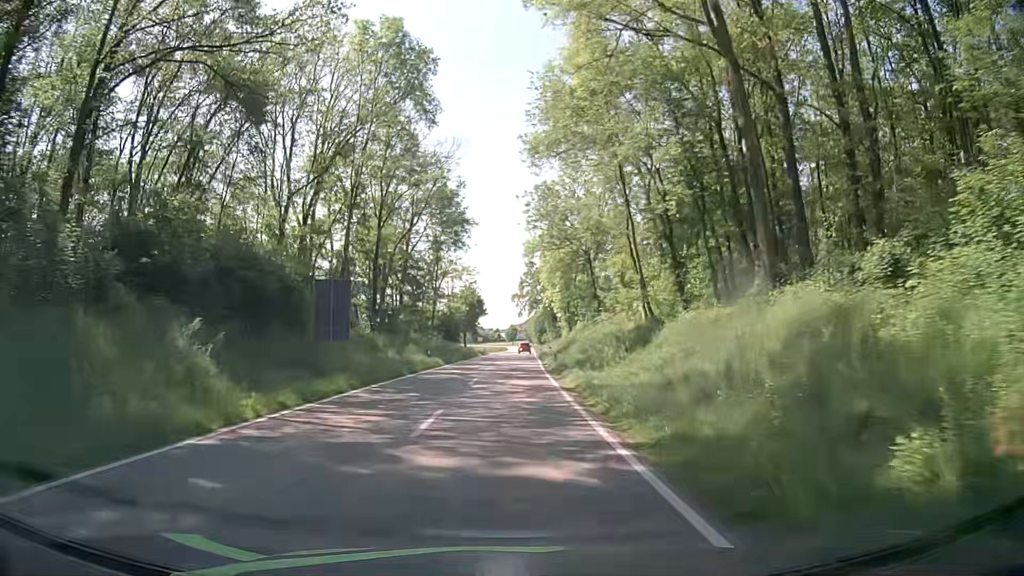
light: Day
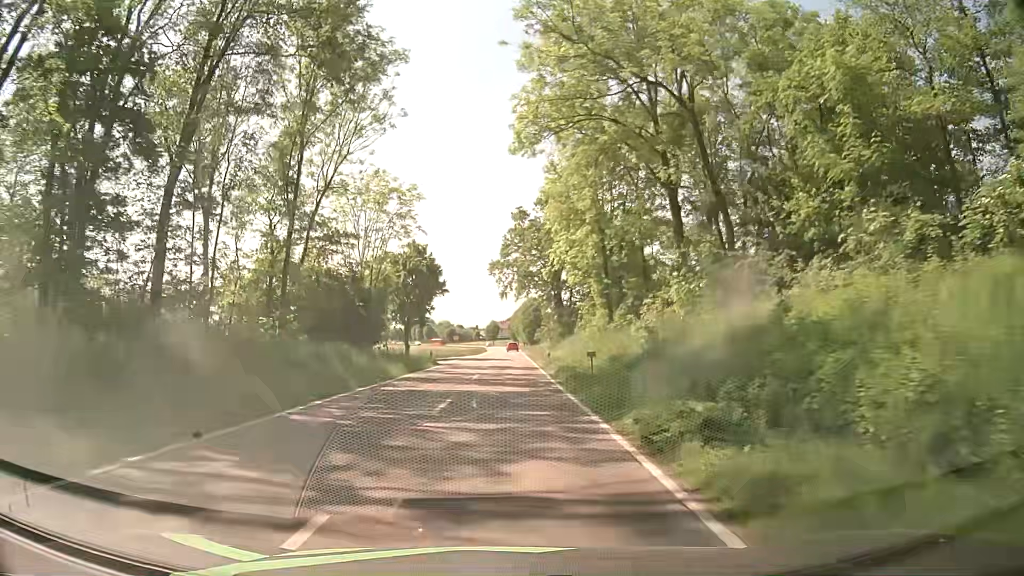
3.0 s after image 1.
(+1.3, +45.6) m; +2°
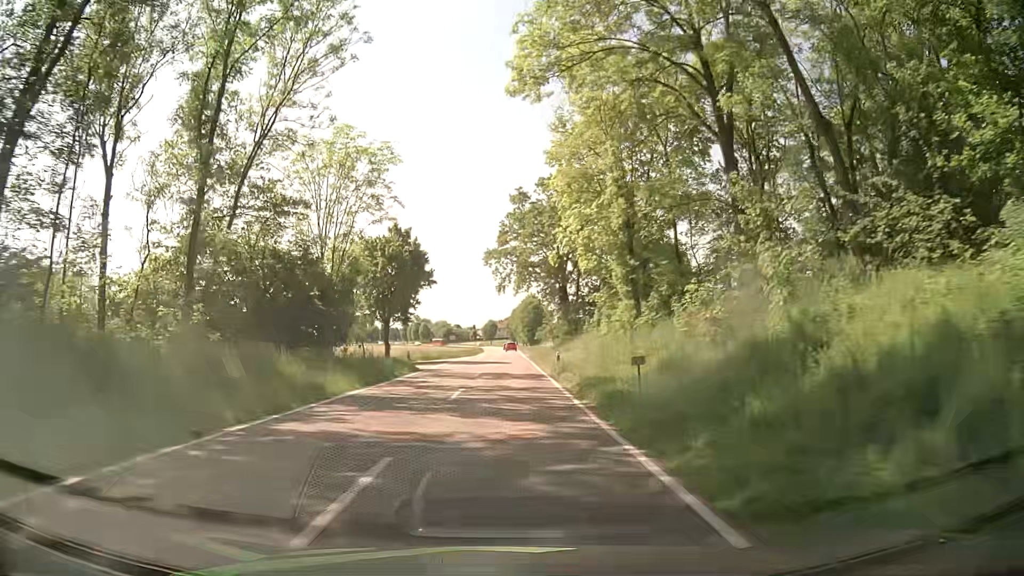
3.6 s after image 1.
(0.0, +9.1) m; 0°
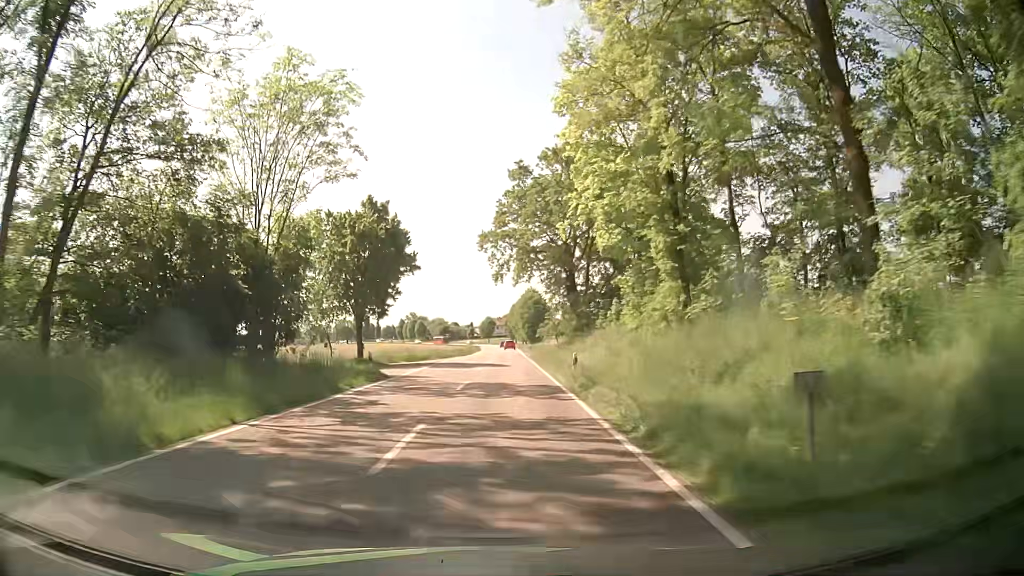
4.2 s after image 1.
(0.0, +9.1) m; 0°
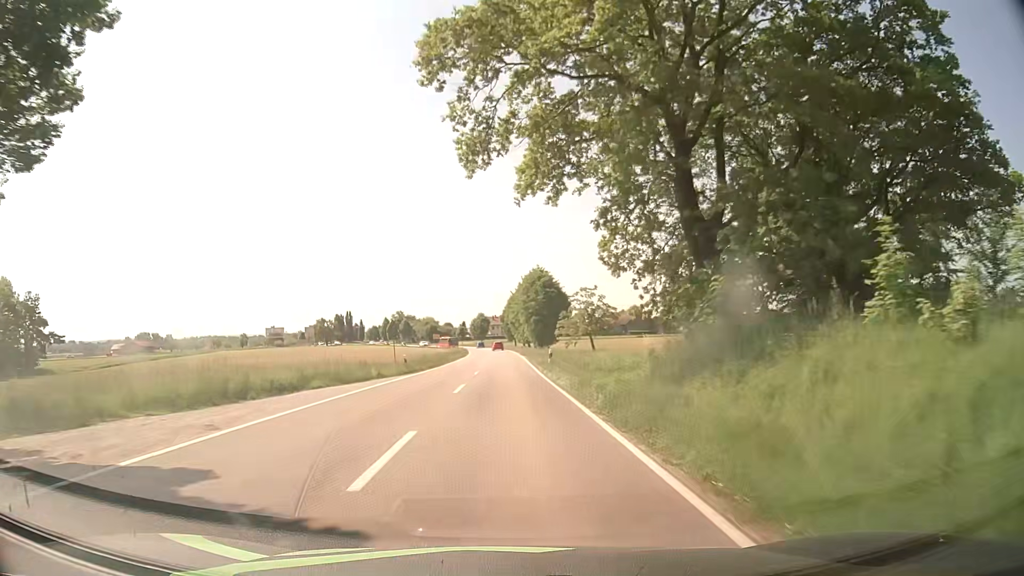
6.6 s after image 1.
(-0.2, +36.6) m; 0°
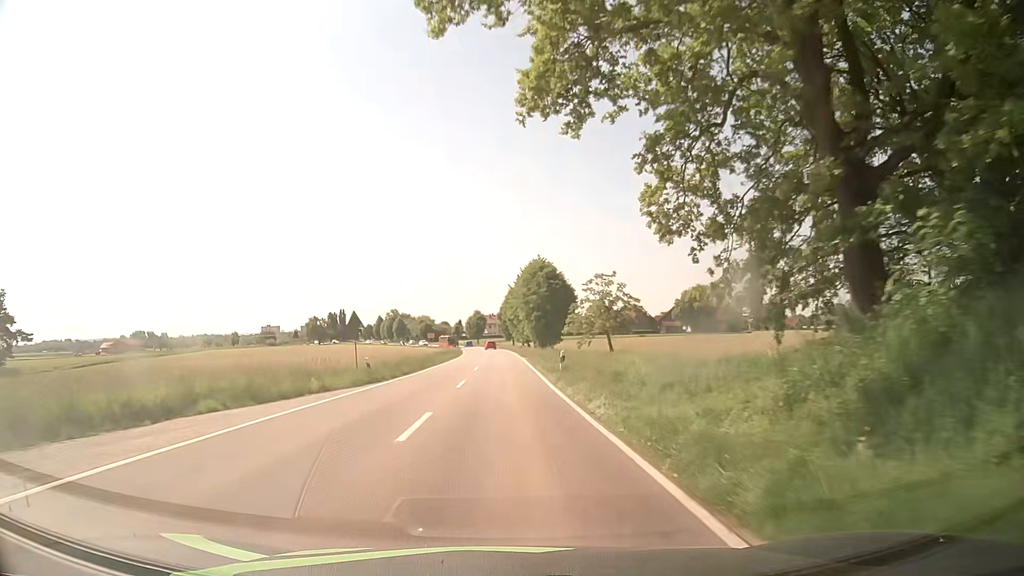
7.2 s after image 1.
(0.0, +9.1) m; 0°
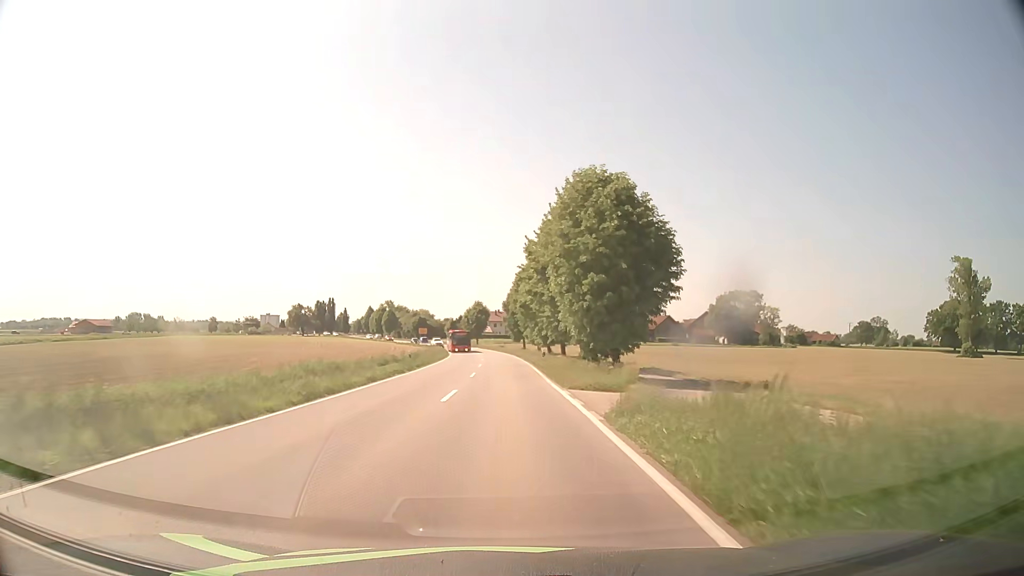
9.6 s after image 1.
(-0.3, +36.6) m; -1°
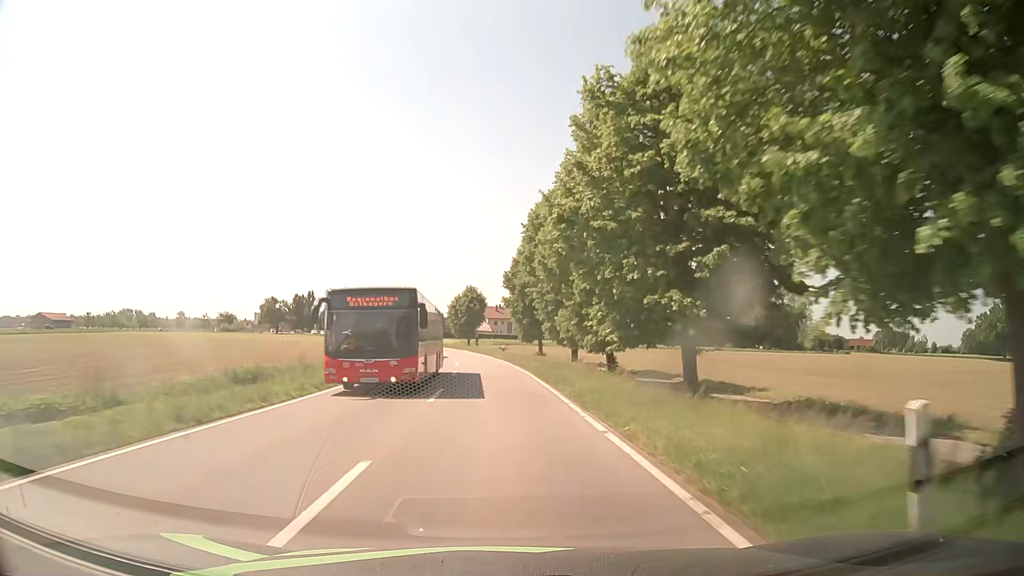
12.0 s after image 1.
(0.0, +36.6) m; 0°
(0, +10) (0, +20) (0, +30) (-1, +40) (-2, +50) (-3, +60) (-4, +70) (-6, +80) (-8, +89) (-10, +99) m
